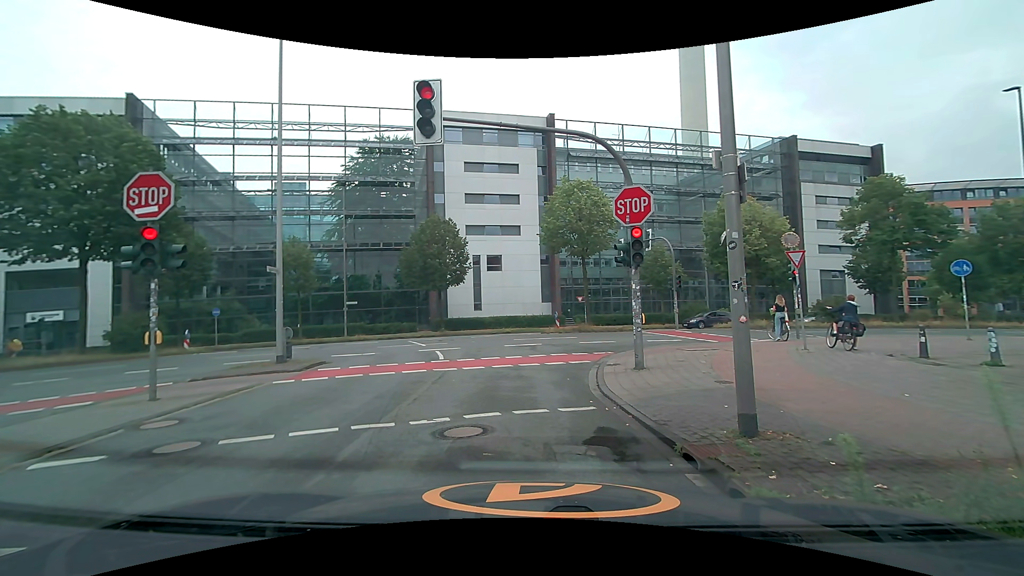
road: unclassified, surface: asphalt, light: Day
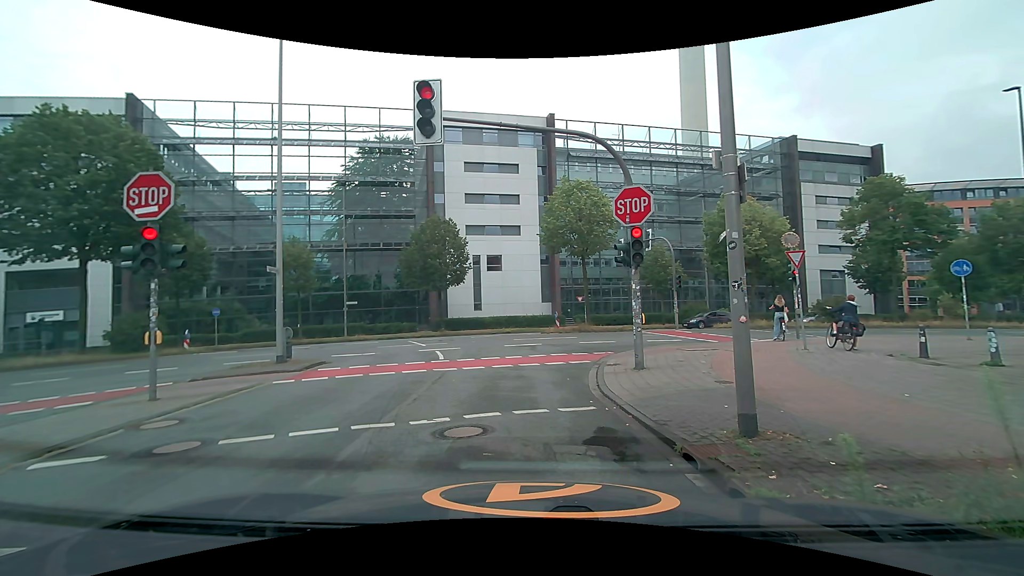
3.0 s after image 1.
(0.0, 0.0) m; 0°
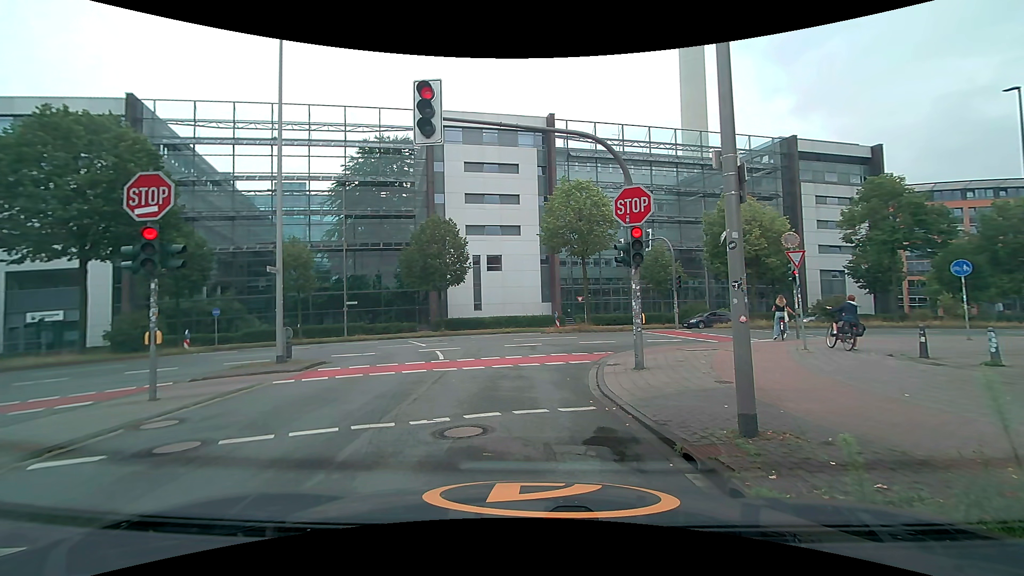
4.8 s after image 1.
(0.0, 0.0) m; 0°
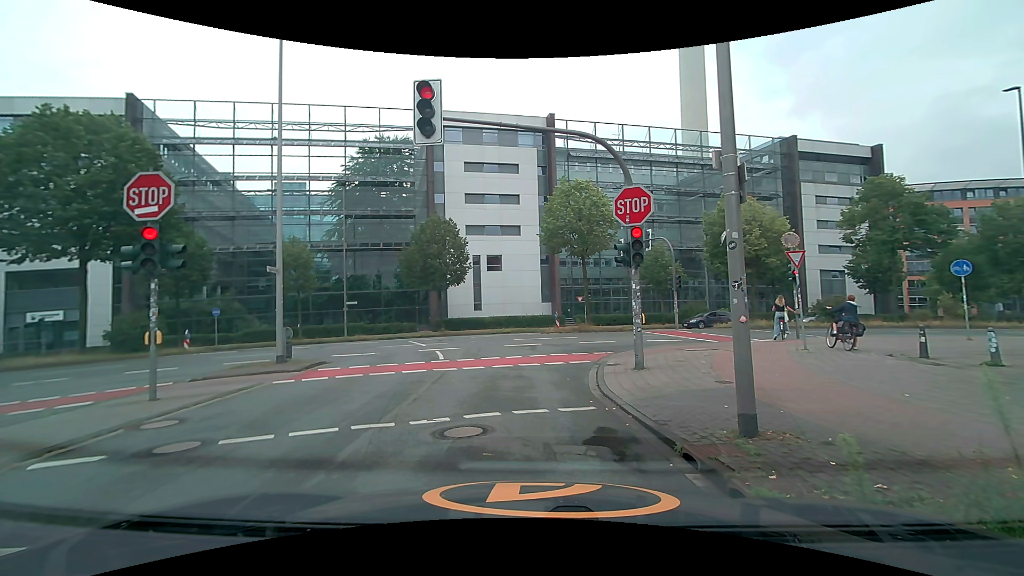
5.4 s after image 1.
(0.0, 0.0) m; 0°
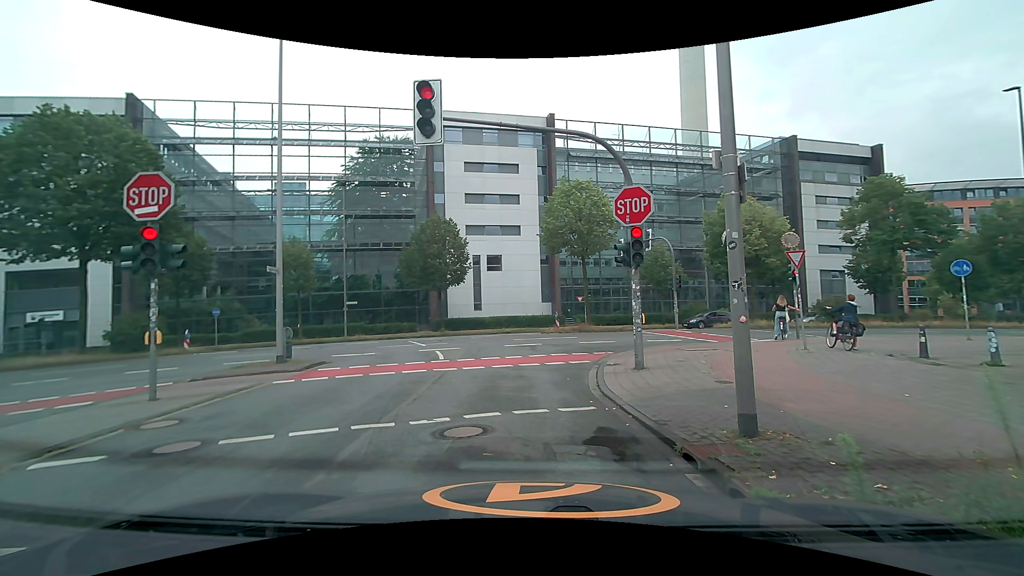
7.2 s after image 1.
(0.0, 0.0) m; 0°
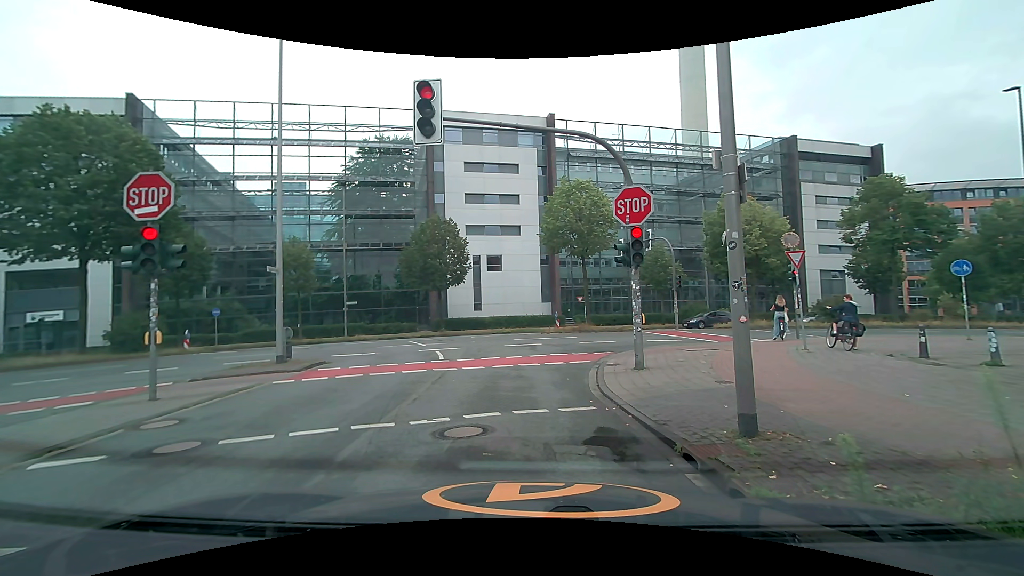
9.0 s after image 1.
(0.0, 0.0) m; 0°
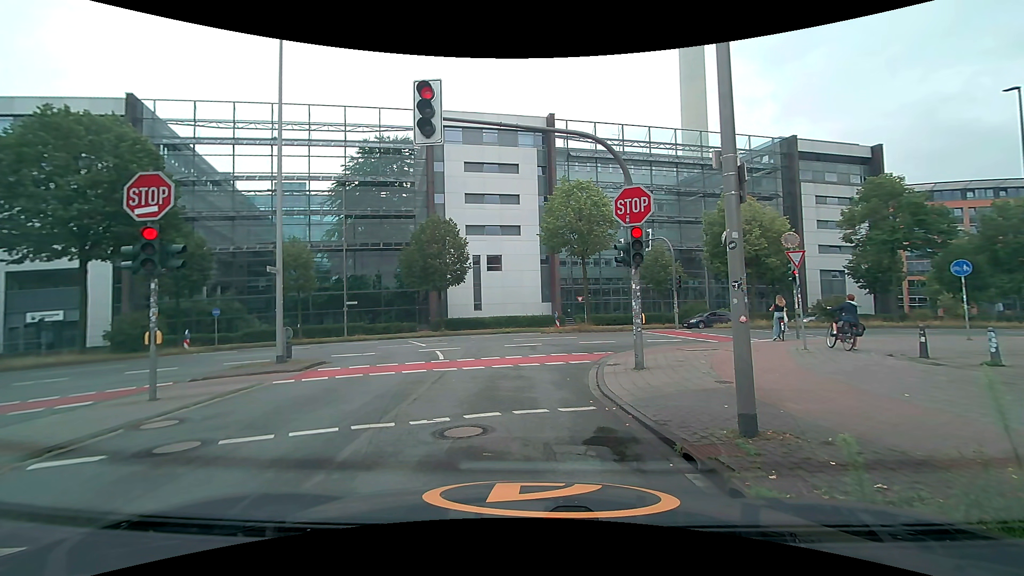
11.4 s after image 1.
(0.0, 0.0) m; 0°
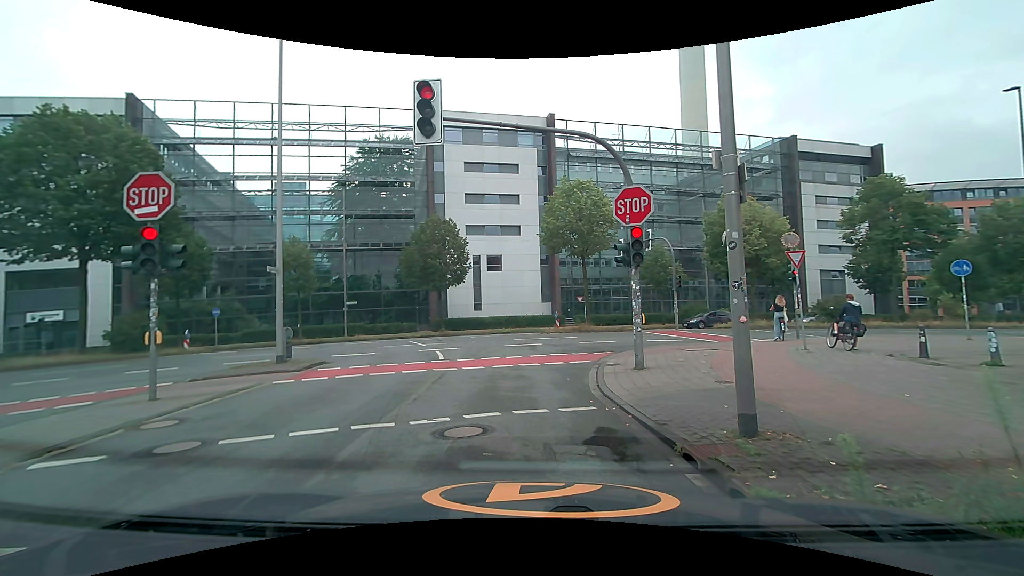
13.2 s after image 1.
(0.0, 0.0) m; 0°
